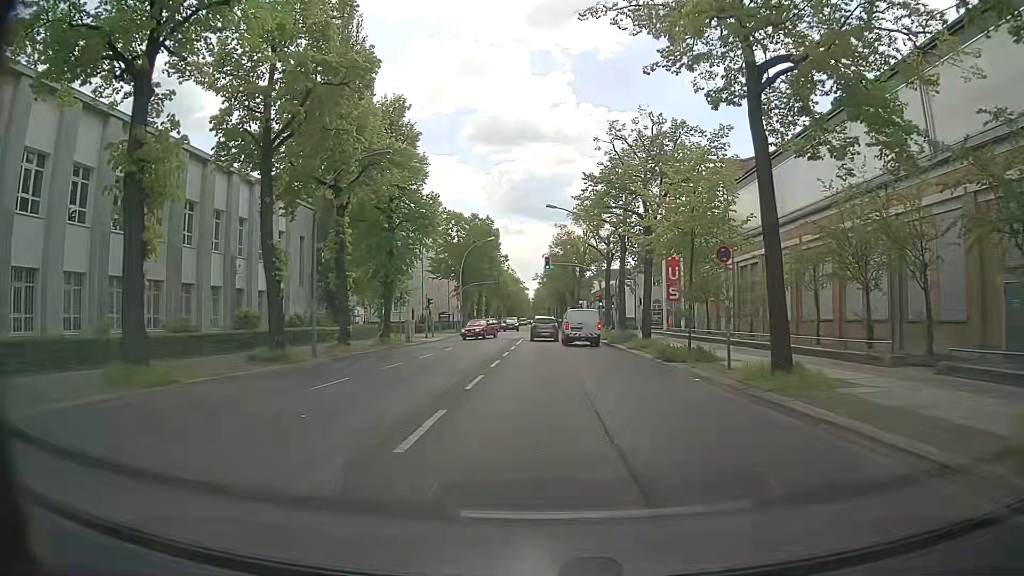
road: tertiary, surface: asphalt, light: Day
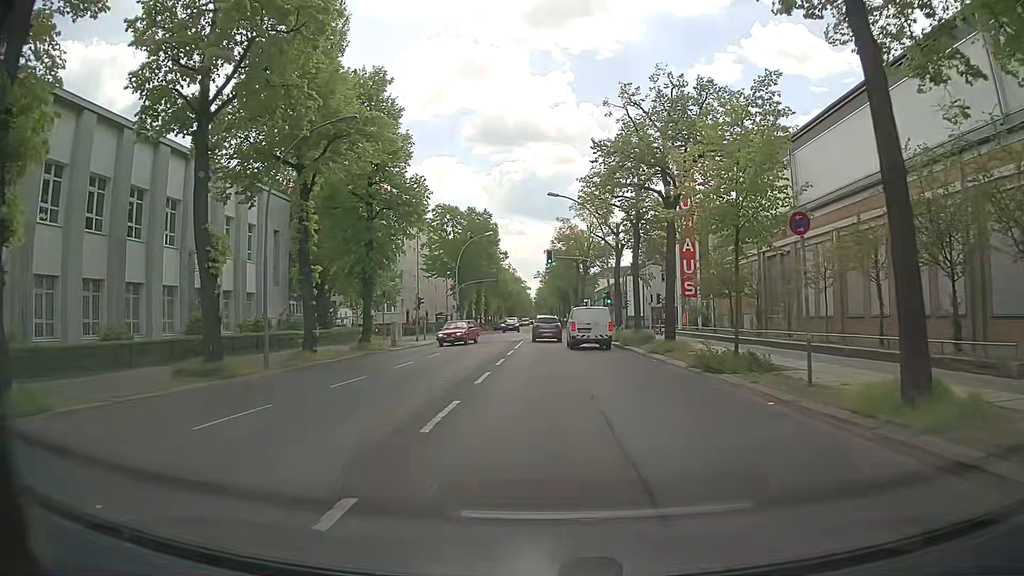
(-0.1, +4.9) m; -1°
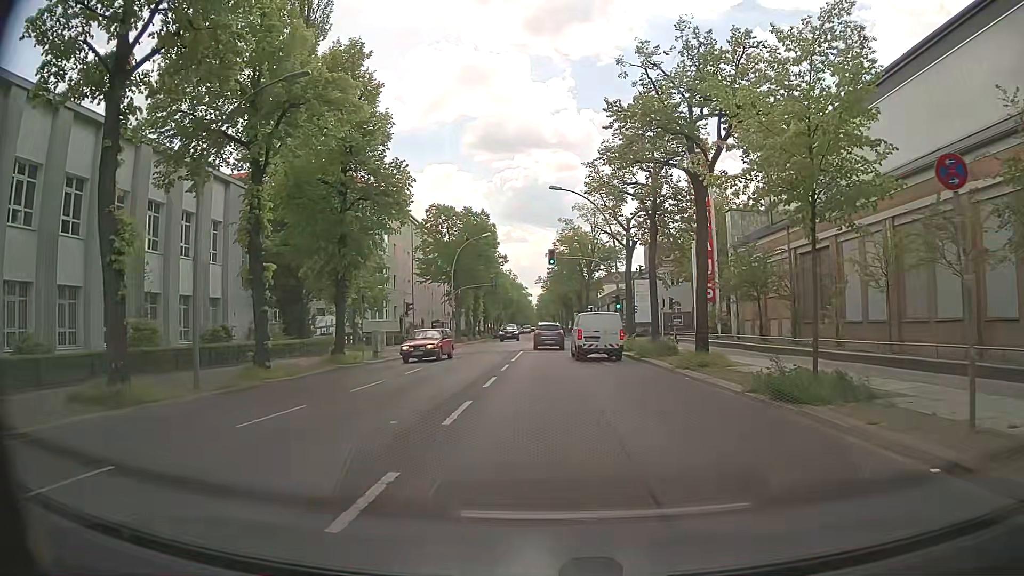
(-0.1, +4.7) m; -1°
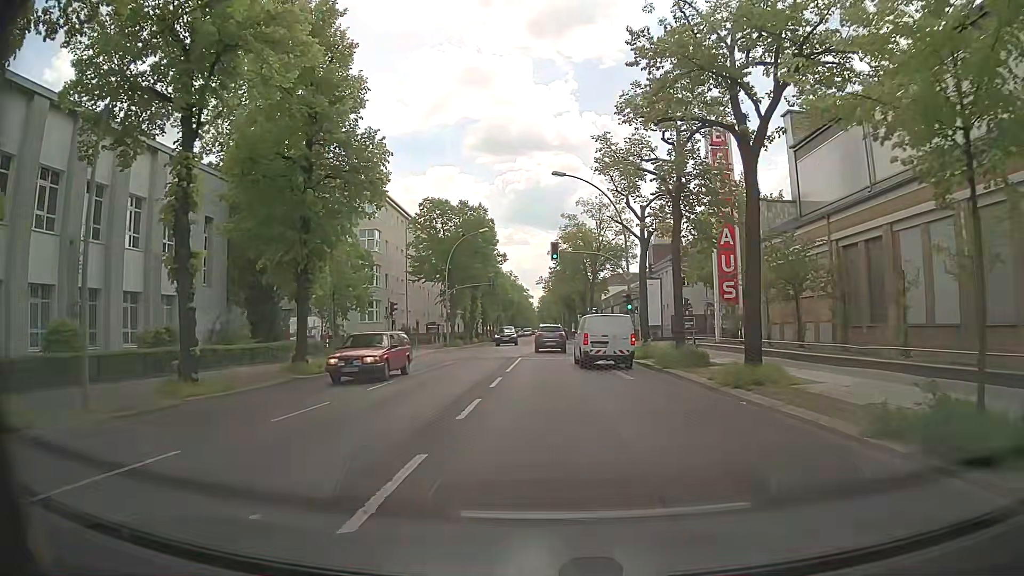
(0.0, +4.9) m; -1°
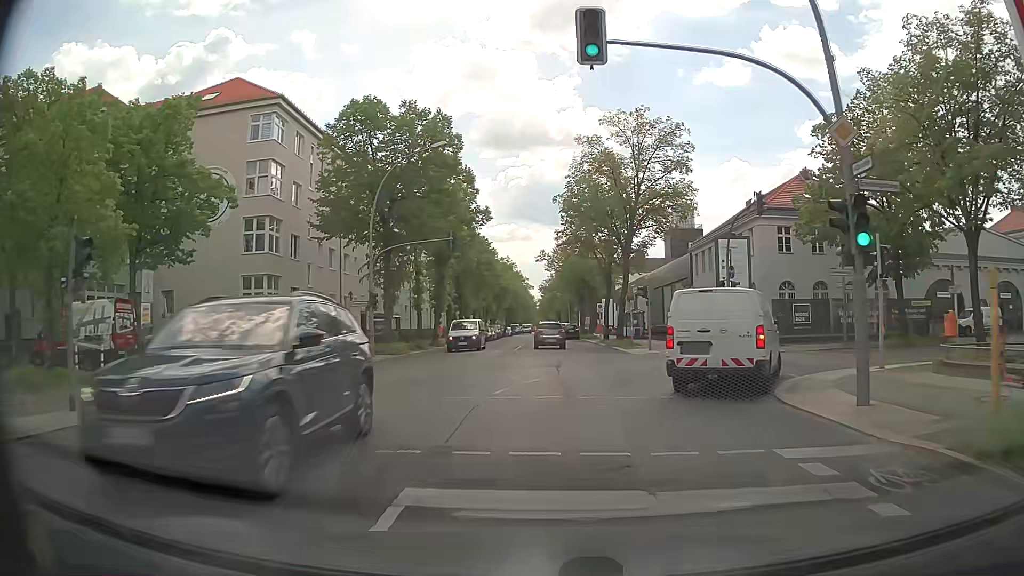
(+0.3, +27.6) m; 0°
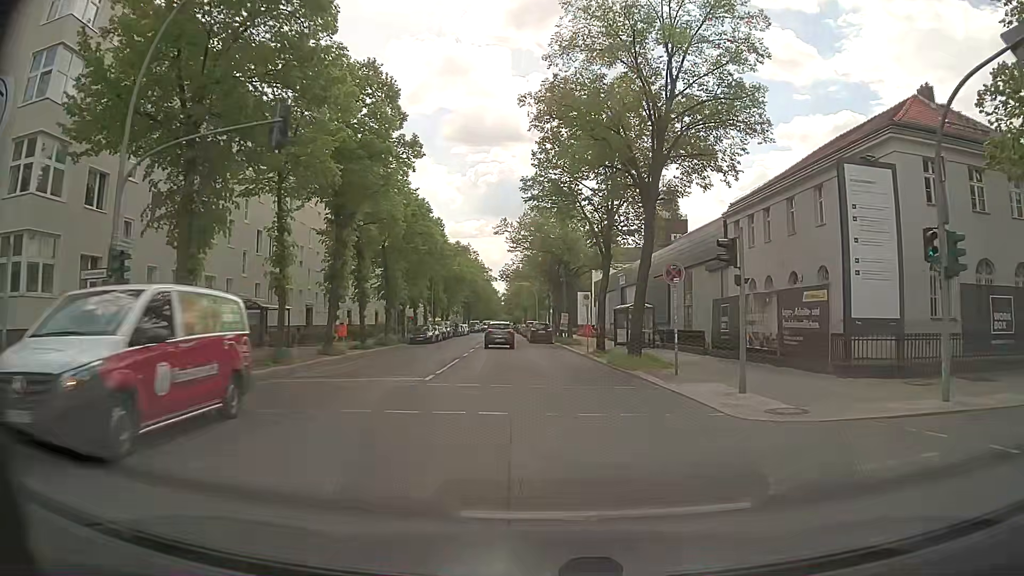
(+0.5, +19.5) m; +3°
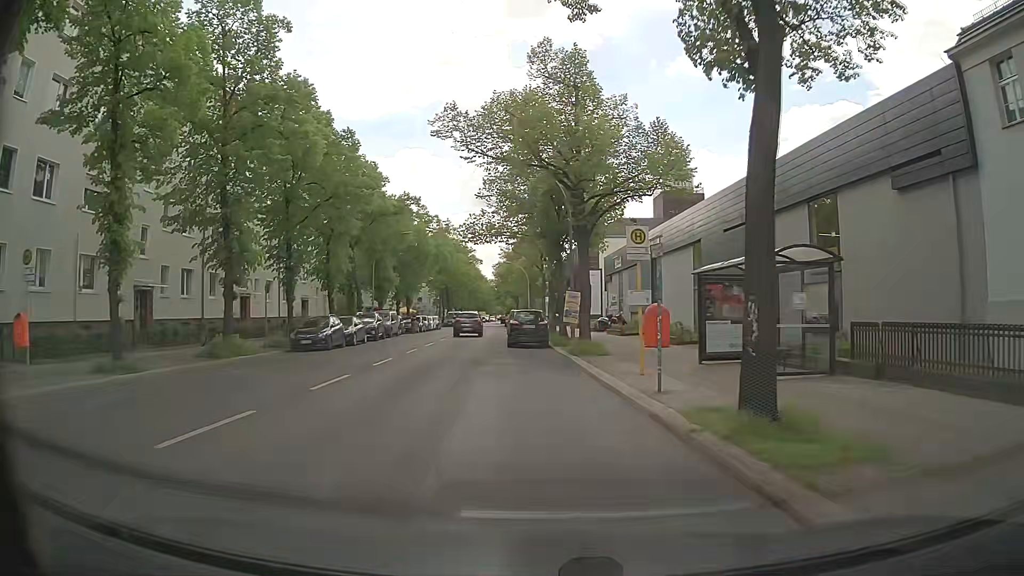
(+0.4, +23.8) m; 0°
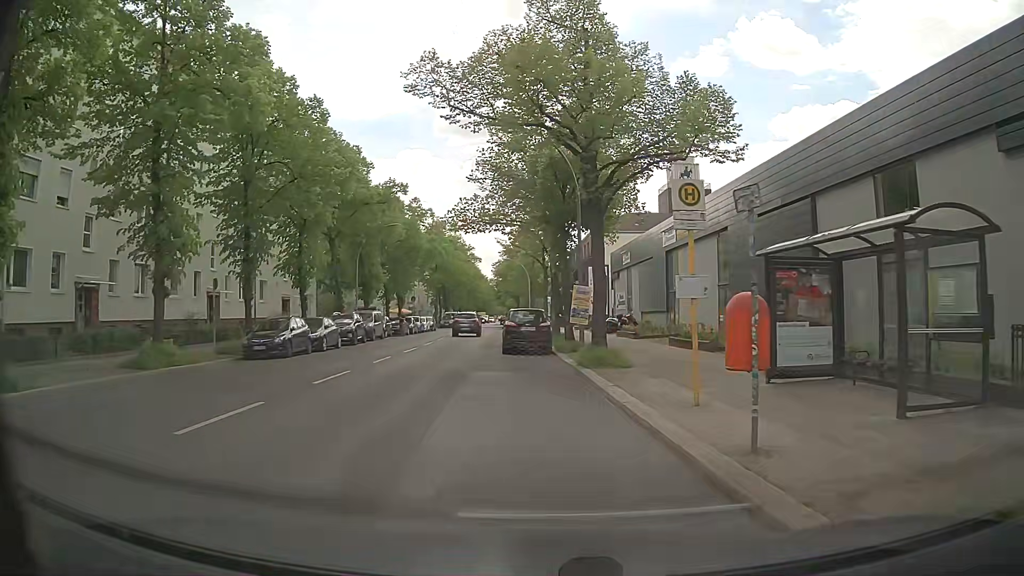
(0.0, +4.9) m; 0°
